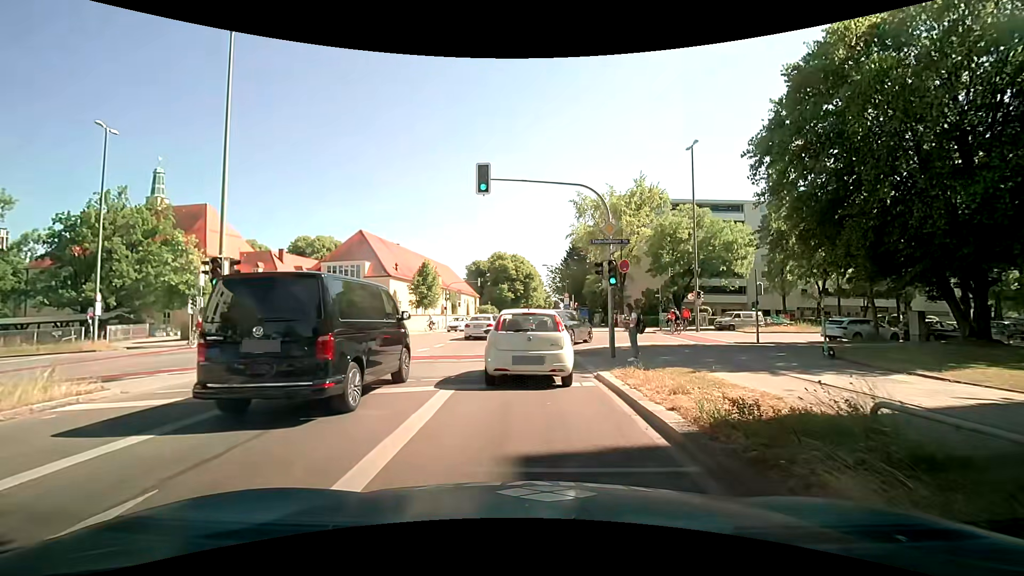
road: secondary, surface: asphalt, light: Day
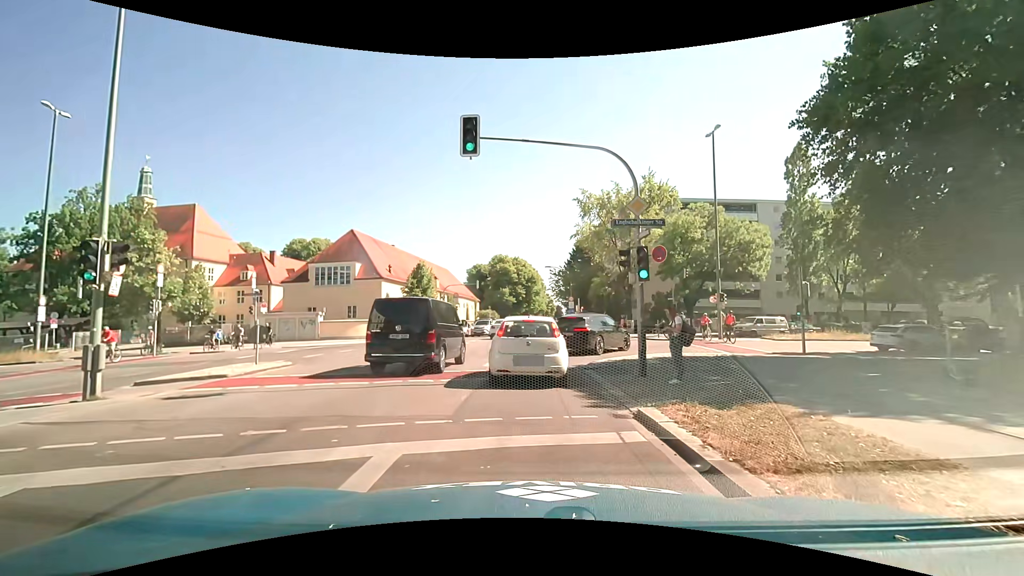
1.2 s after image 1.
(0.0, +4.0) m; +1°
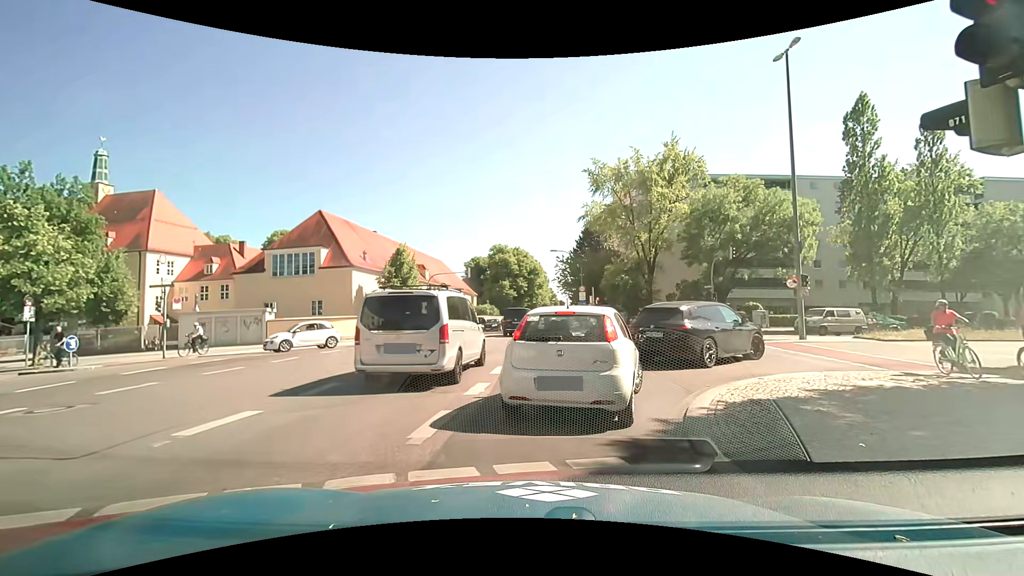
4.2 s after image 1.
(-0.2, +9.6) m; -1°
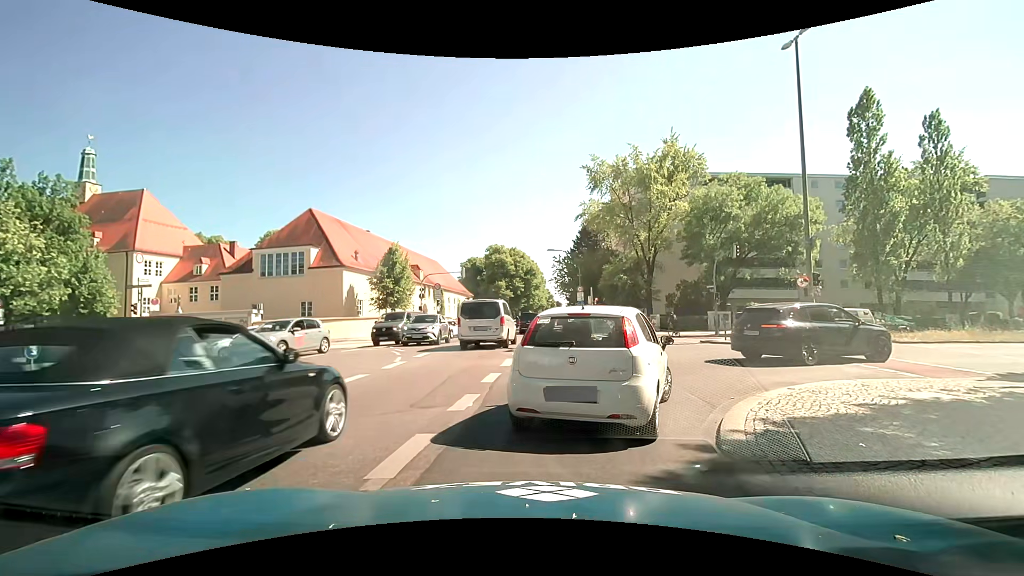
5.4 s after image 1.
(0.0, +1.3) m; +2°
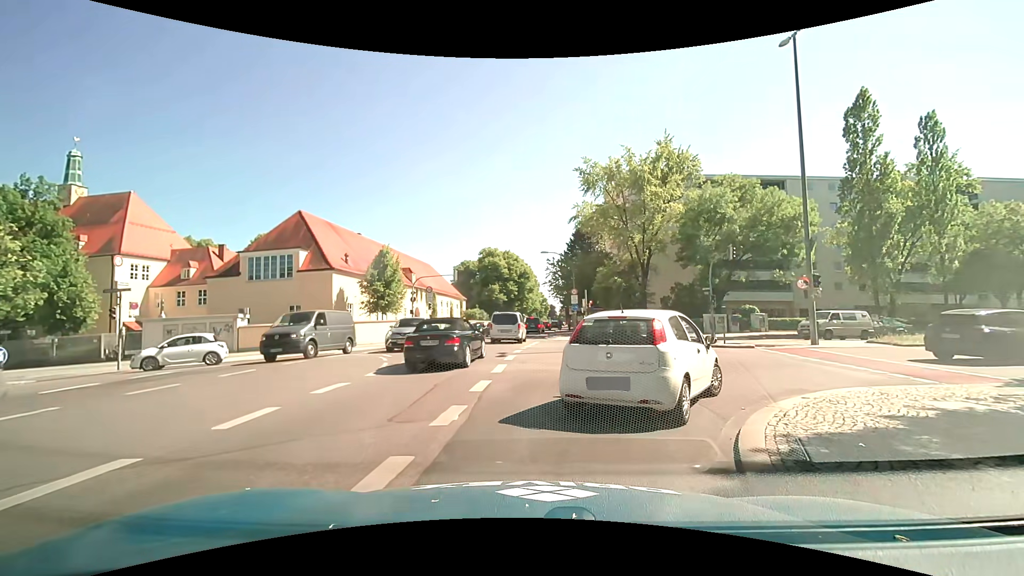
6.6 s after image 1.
(0.0, +0.8) m; 0°
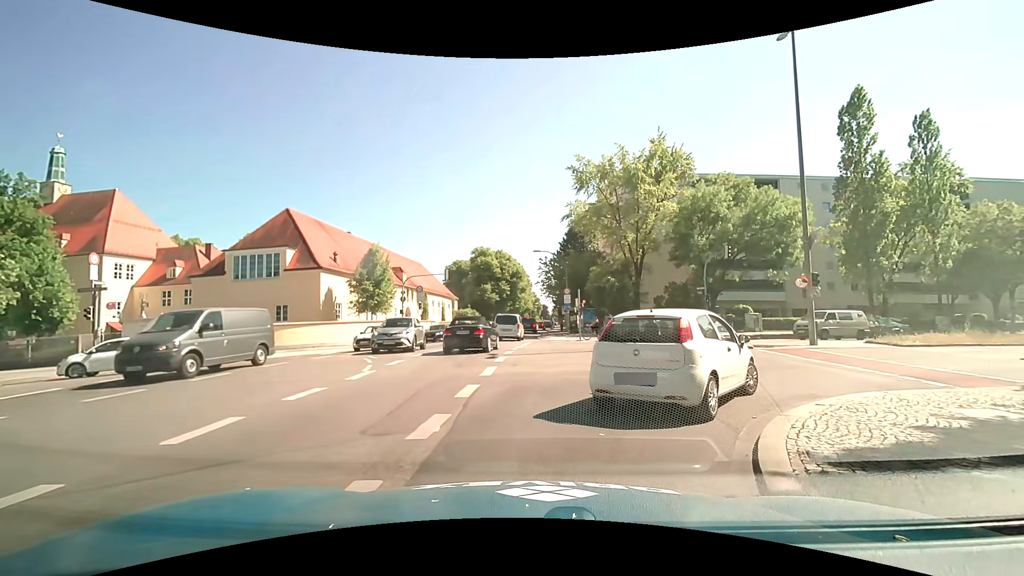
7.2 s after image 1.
(0.0, +0.8) m; -1°
